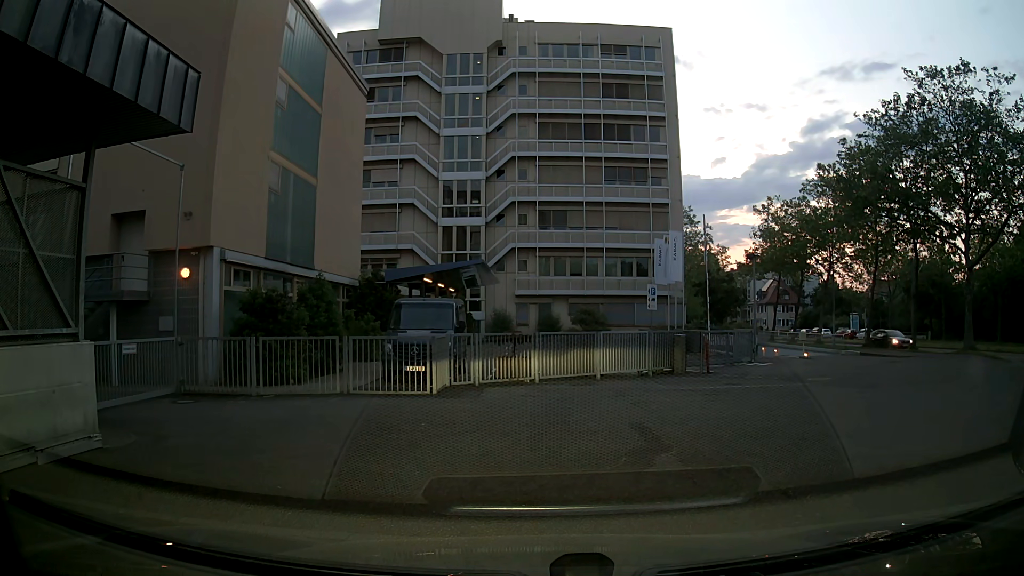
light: Dusk
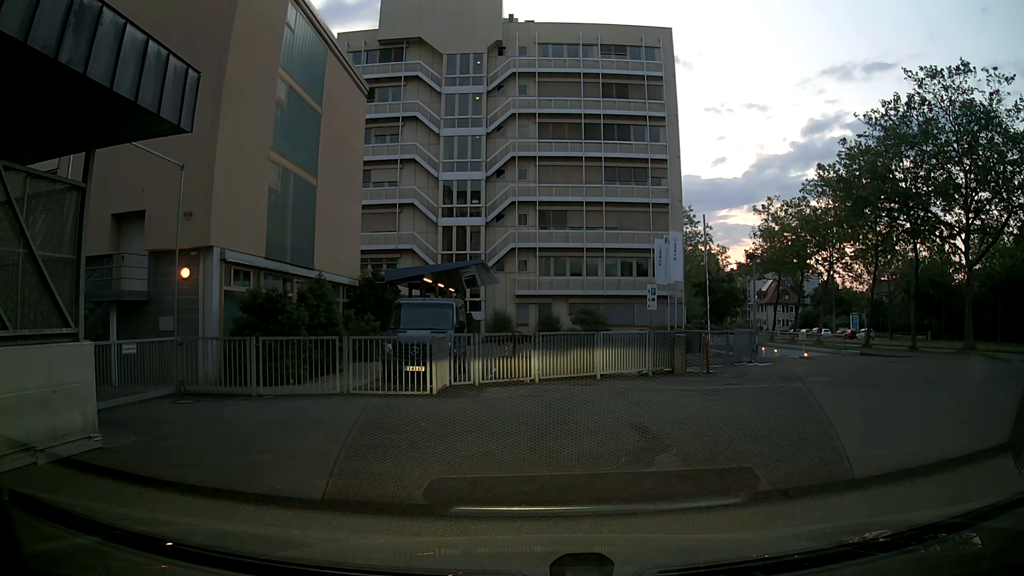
(0.0, 0.0) m; 0°
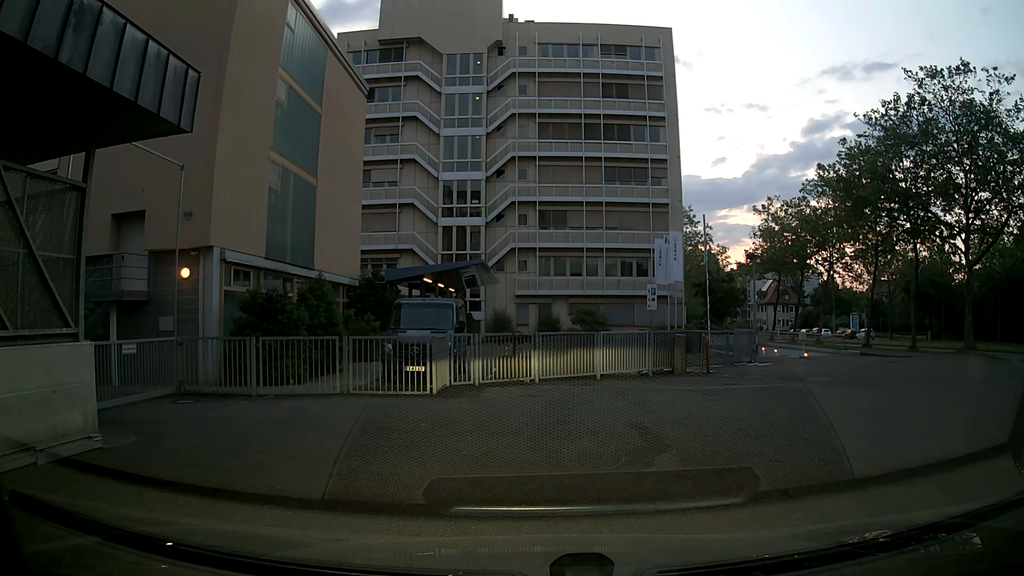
(0.0, 0.0) m; 0°
